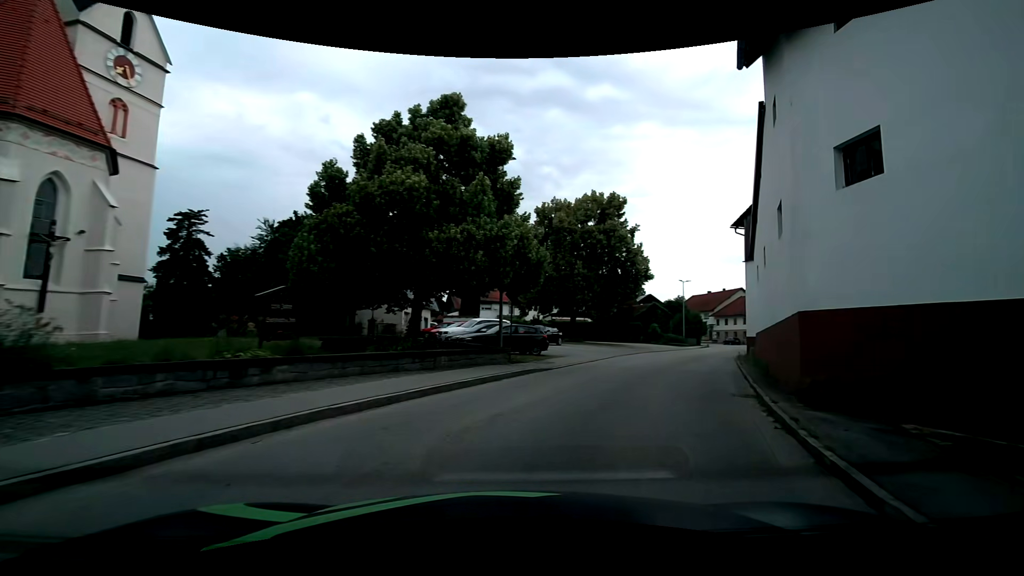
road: tertiary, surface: asphalt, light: Day
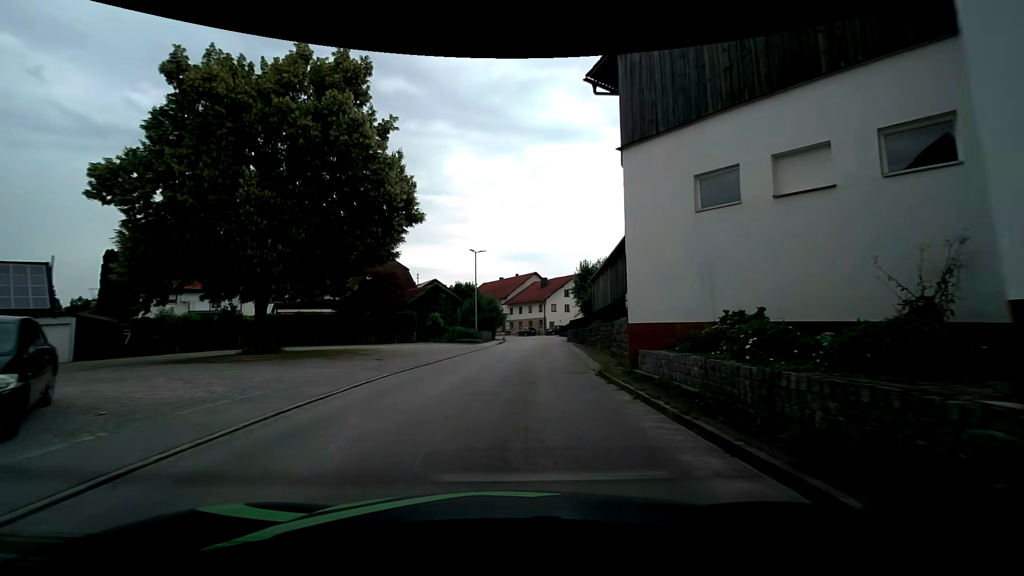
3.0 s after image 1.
(+6.3, +21.6) m; +23°
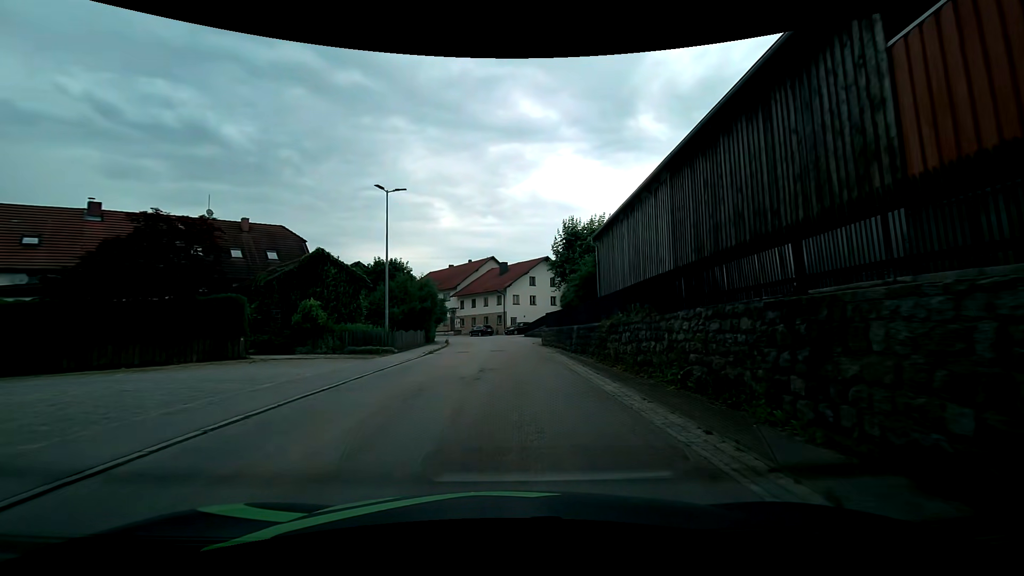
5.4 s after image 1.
(+0.6, +19.6) m; +3°
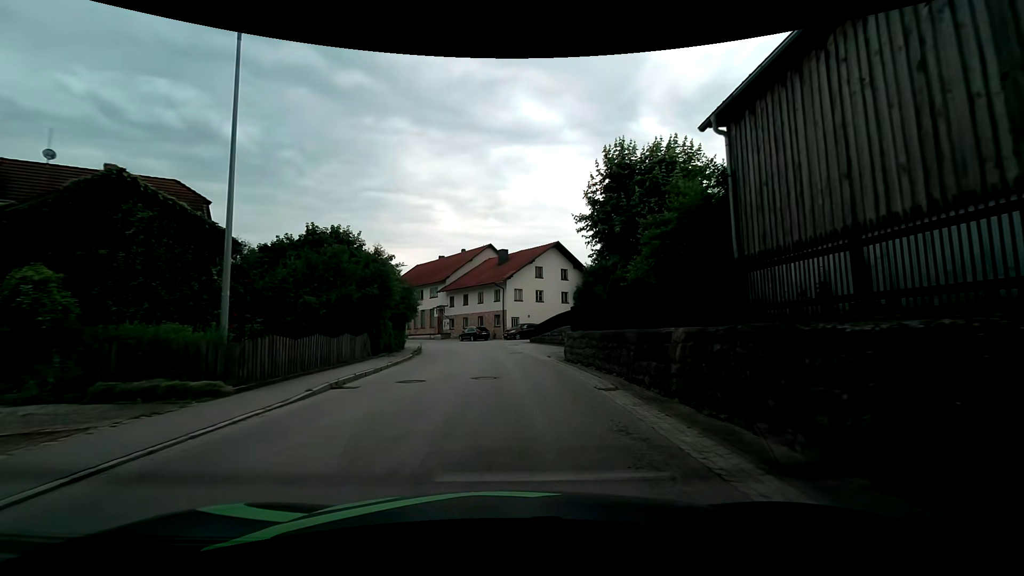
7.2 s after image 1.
(+0.4, +14.3) m; +1°
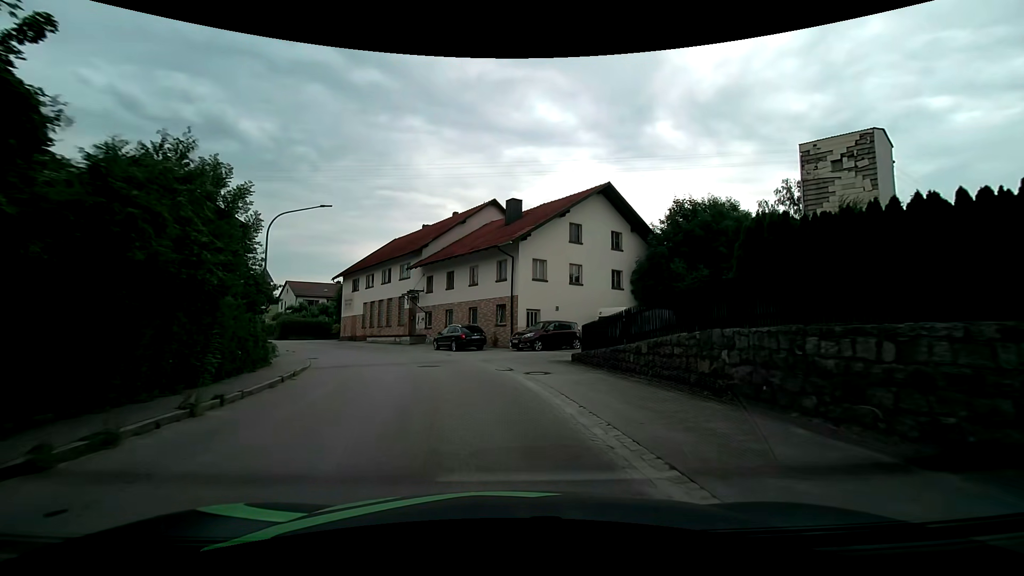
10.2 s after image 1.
(-0.2, +23.8) m; -1°
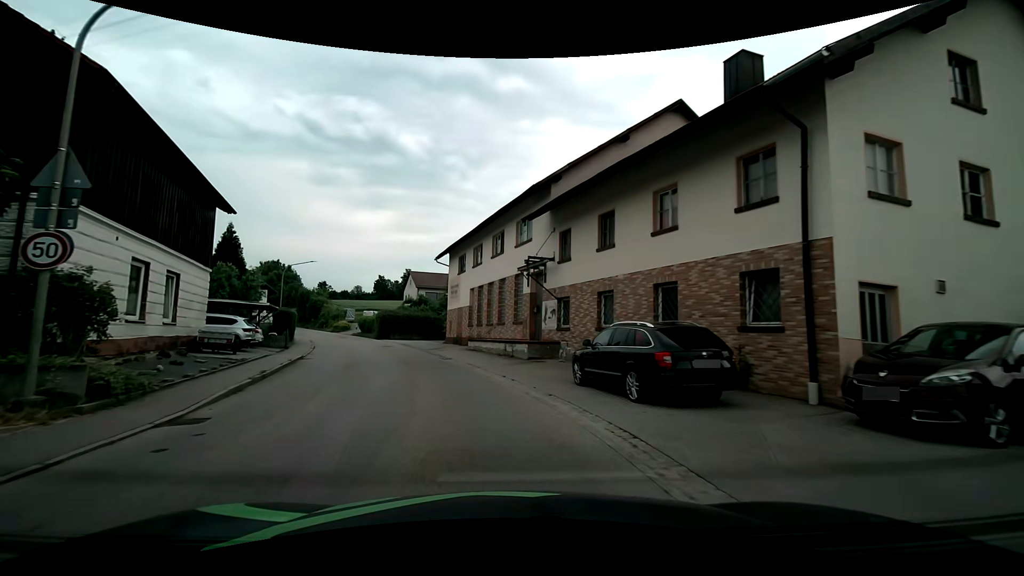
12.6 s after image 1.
(-2.0, +18.8) m; -16°
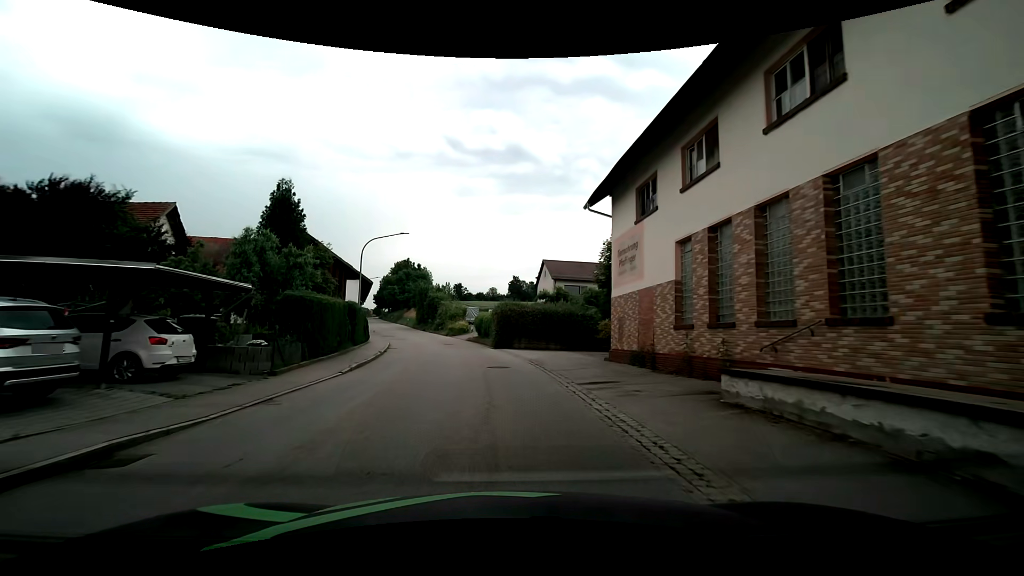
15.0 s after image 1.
(-3.1, +18.9) m; -16°
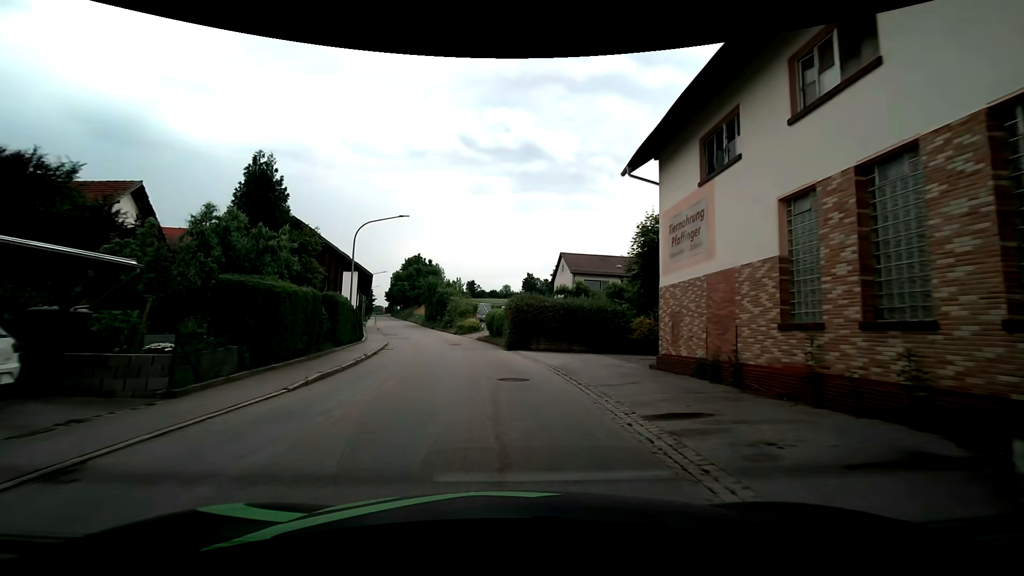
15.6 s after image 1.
(0.0, +4.8) m; -2°
(0, +10) (-1, +20) (-2, +30) (-4, +40) (-7, +49) (-10, +59) (-12, +69) (-15, +78) (-17, +88) (-20, +98) m
